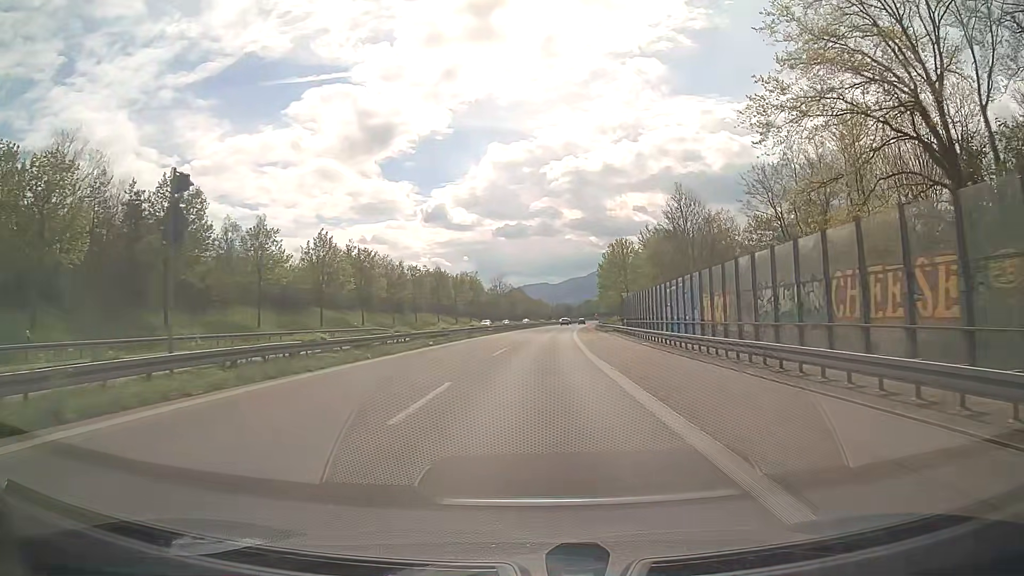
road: trunk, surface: asphalt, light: Day
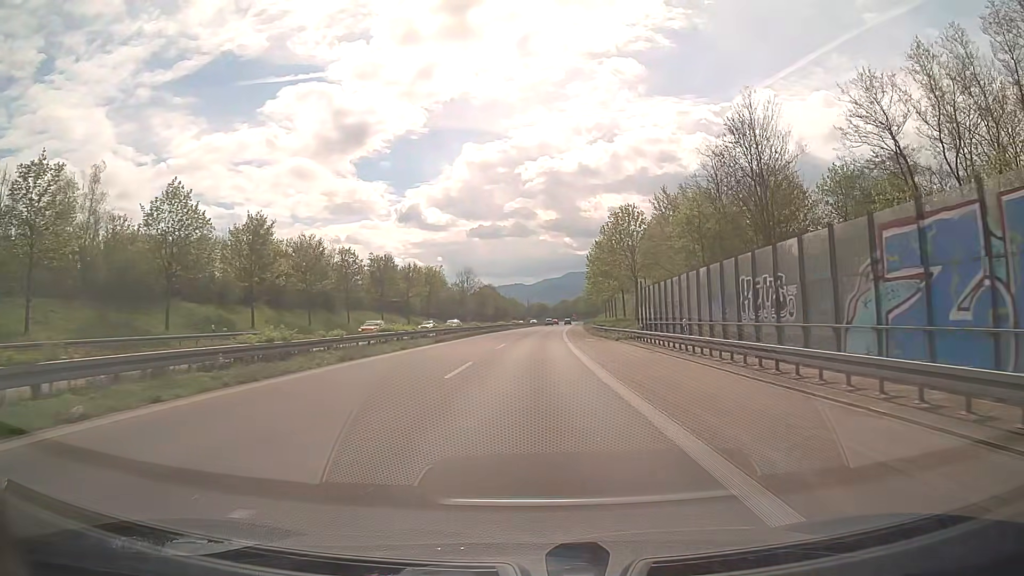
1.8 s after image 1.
(+0.5, +27.4) m; +2°
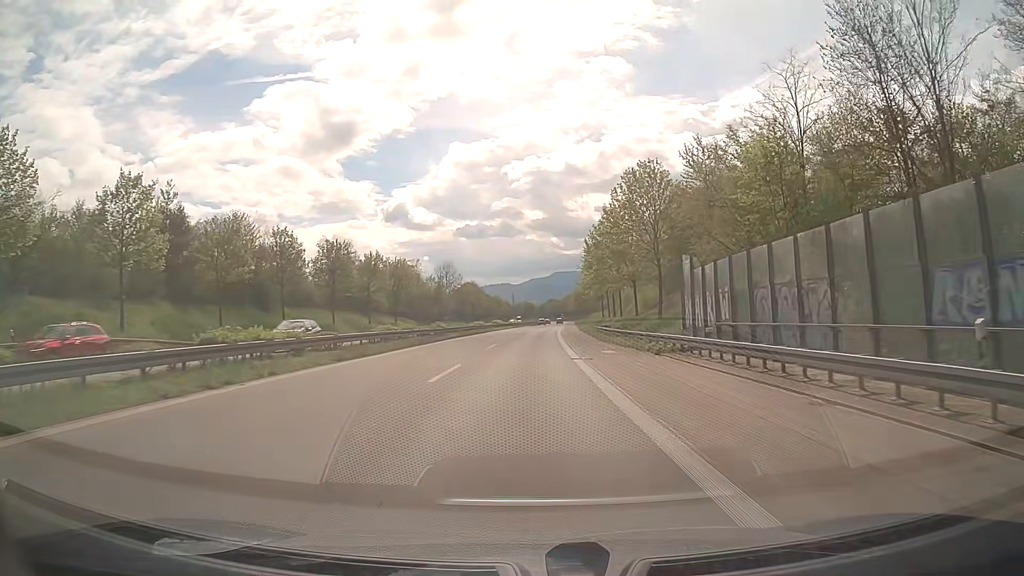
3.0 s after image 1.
(+0.2, +18.4) m; +1°
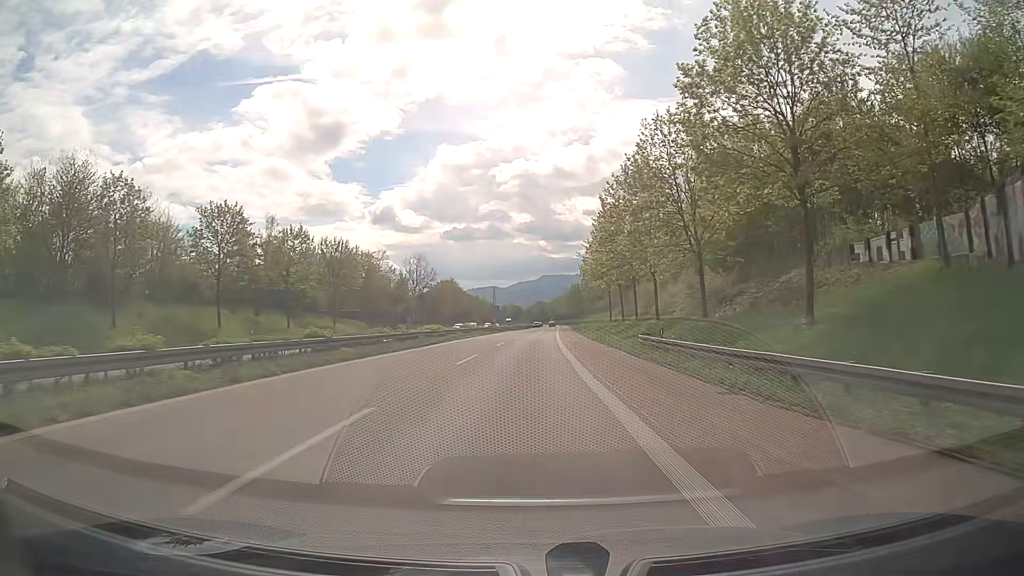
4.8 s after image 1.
(+0.2, +27.7) m; +1°
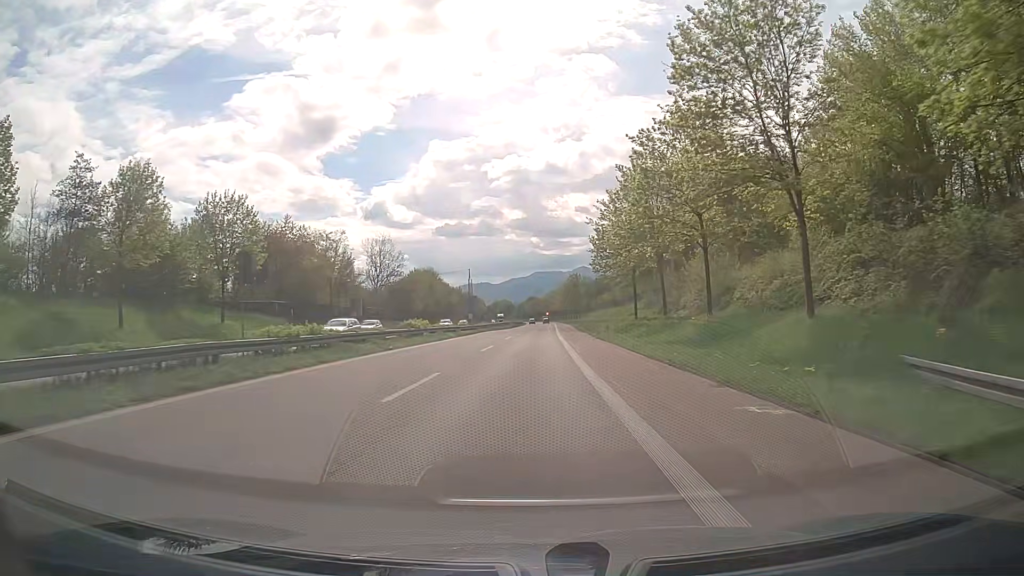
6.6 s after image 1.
(+0.2, +28.0) m; +1°
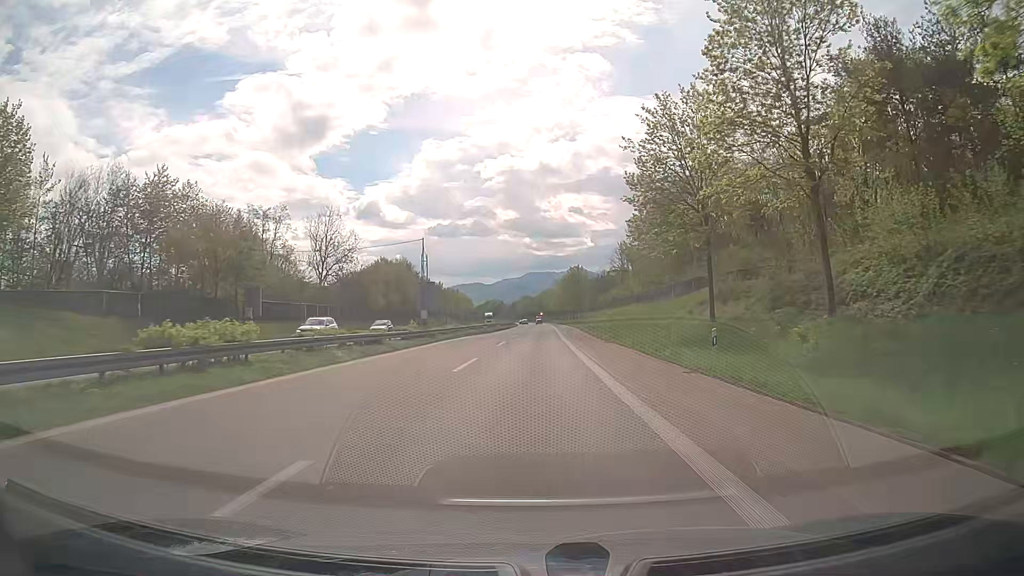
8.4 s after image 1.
(+0.1, +28.0) m; 0°
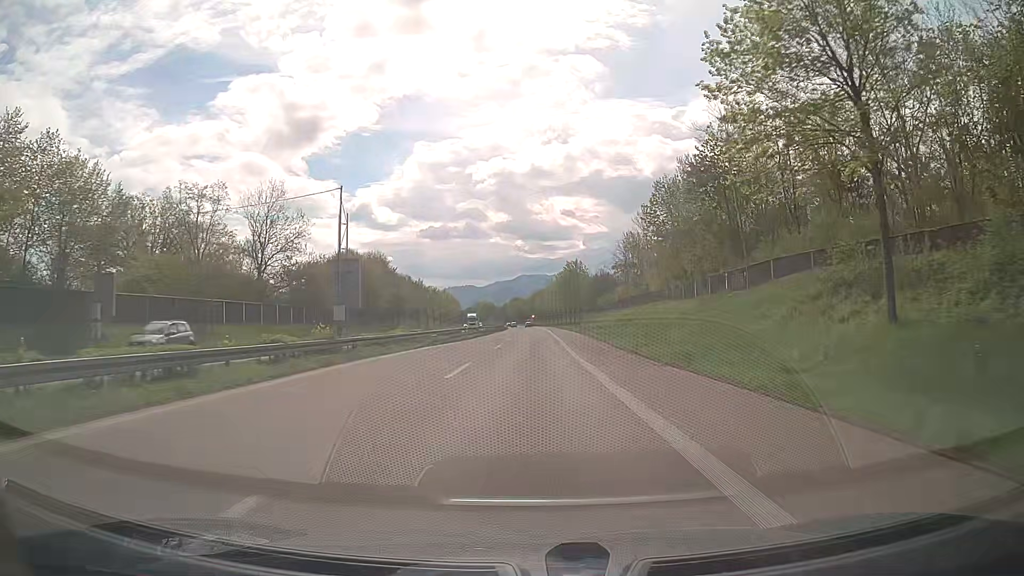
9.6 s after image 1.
(+0.1, +18.5) m; +1°
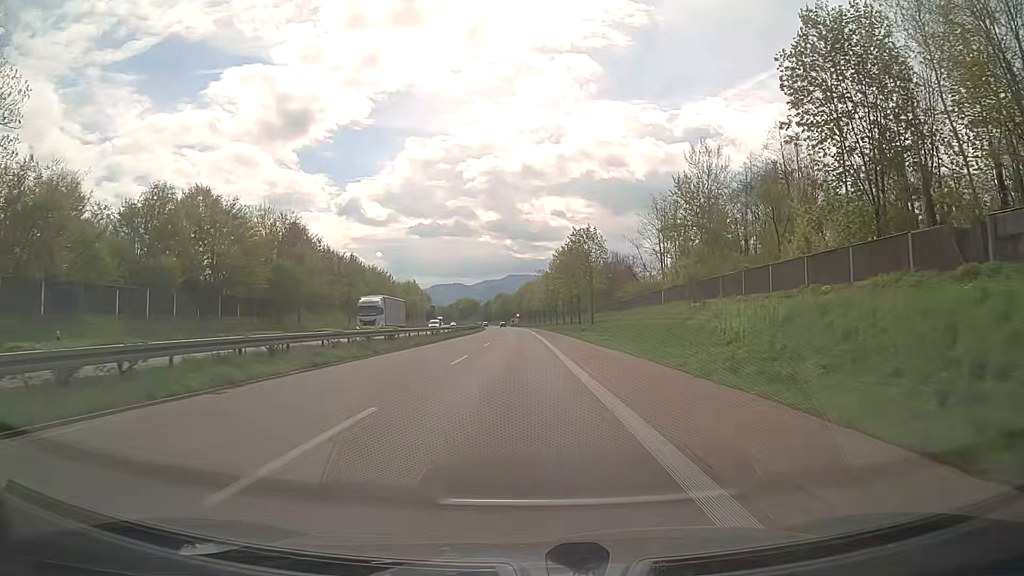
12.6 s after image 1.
(+0.6, +46.3) m; +1°
(0, +10) (0, +20) (0, +30) (0, +40) (0, +50) (-1, +60) (-1, +70) (-1, +80) (-2, +90) (-2, +100) m
